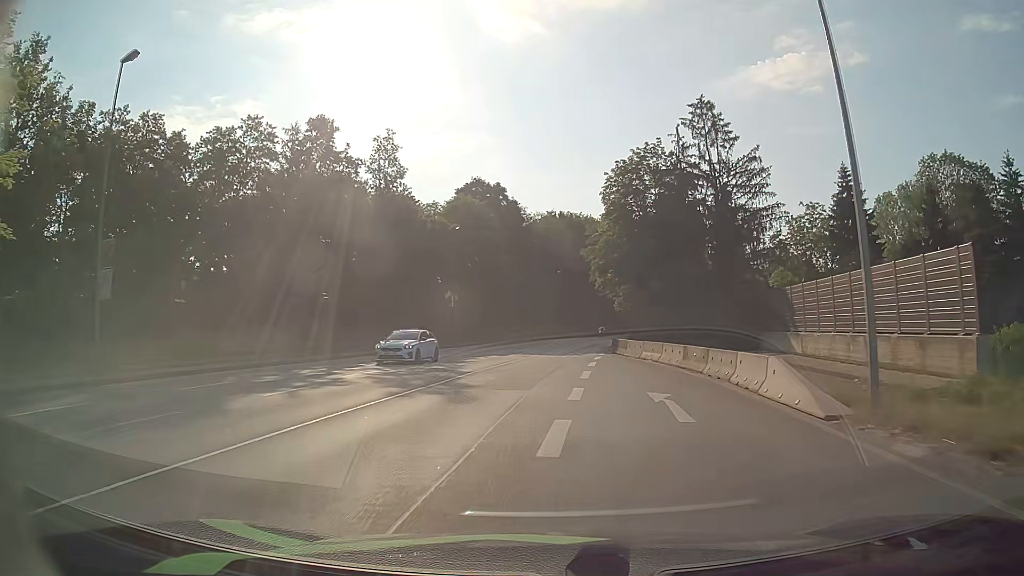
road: primary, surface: asphalt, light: Day
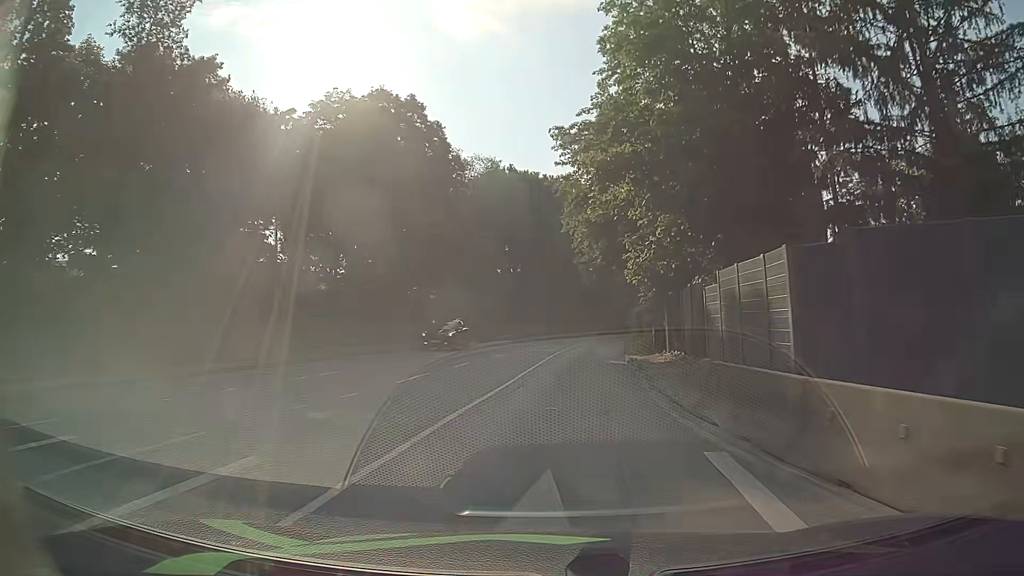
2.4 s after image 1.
(+0.6, +32.7) m; +4°
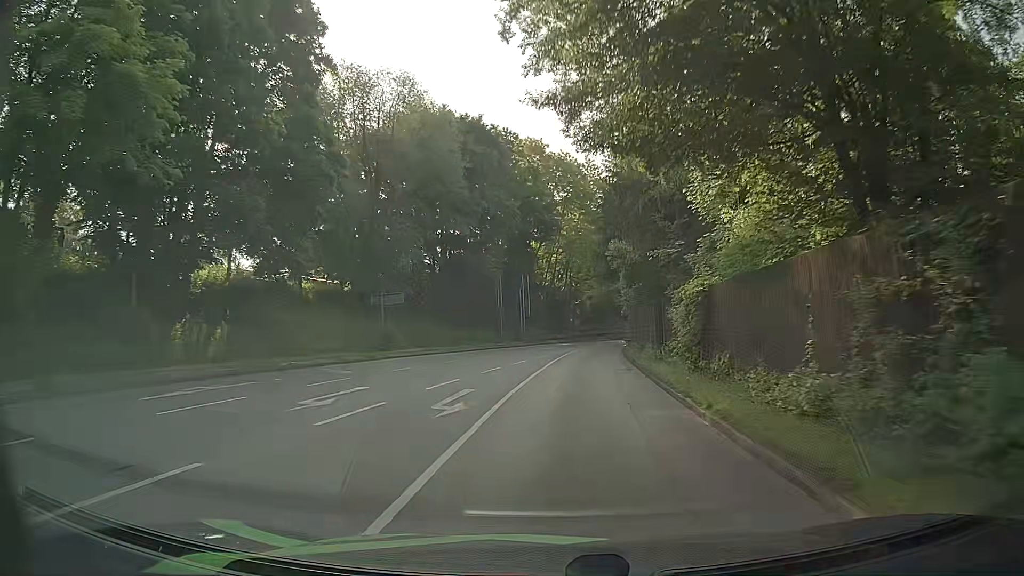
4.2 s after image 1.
(+0.9, +25.3) m; +3°
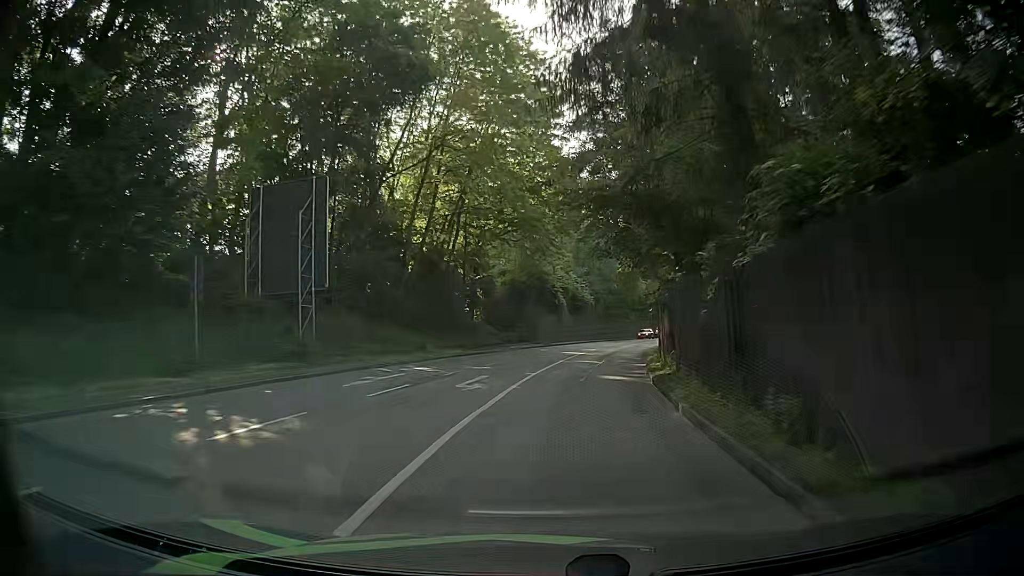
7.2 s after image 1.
(+3.2, +43.2) m; +8°
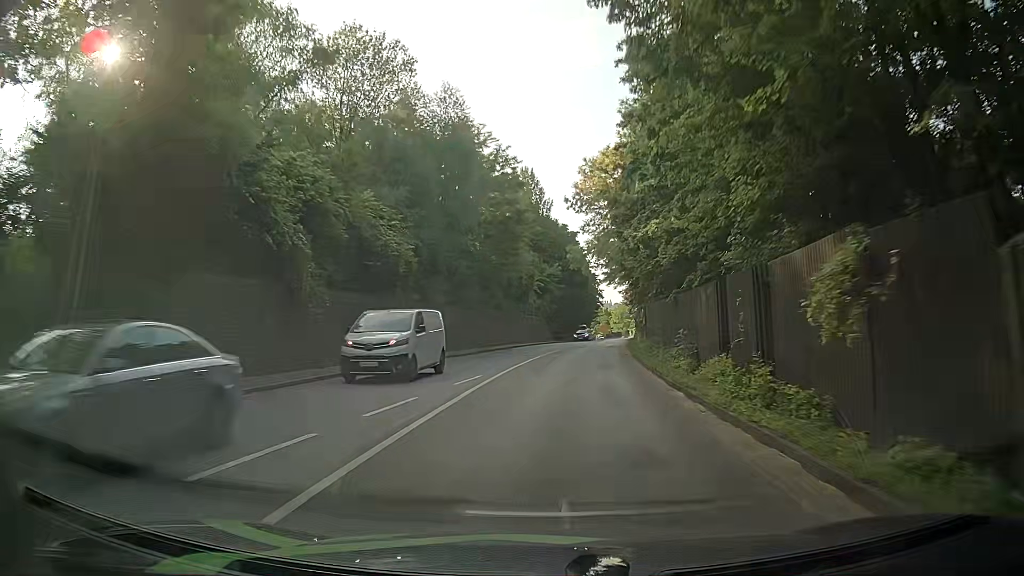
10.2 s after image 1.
(+4.8, +44.4) m; +11°
(0, +10) (0, +20) (+1, +30) (+2, +40) (+3, +50) (+4, +60) (+5, +70) (+7, +80) (+8, +90) (+10, +99) m
